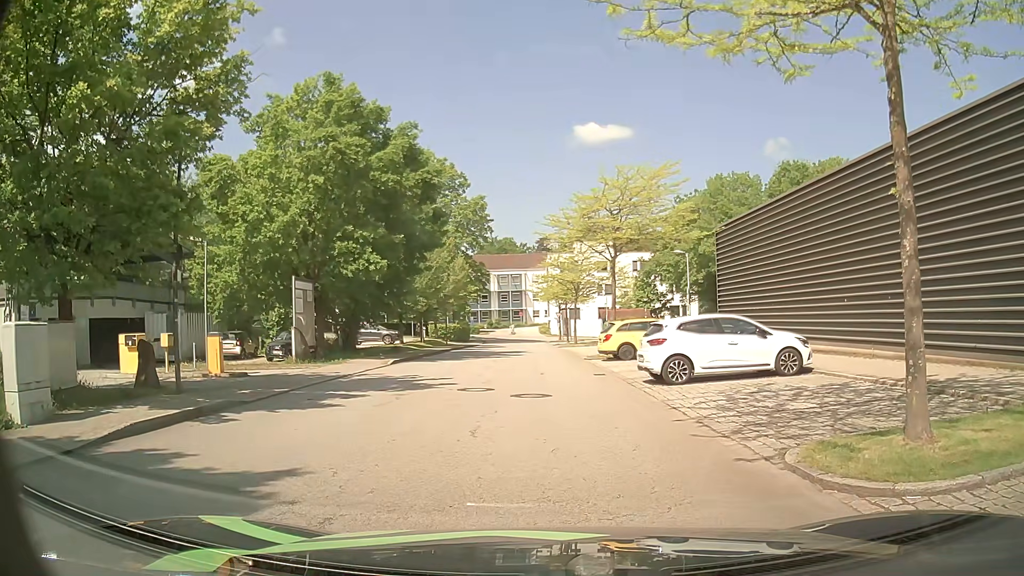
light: Day
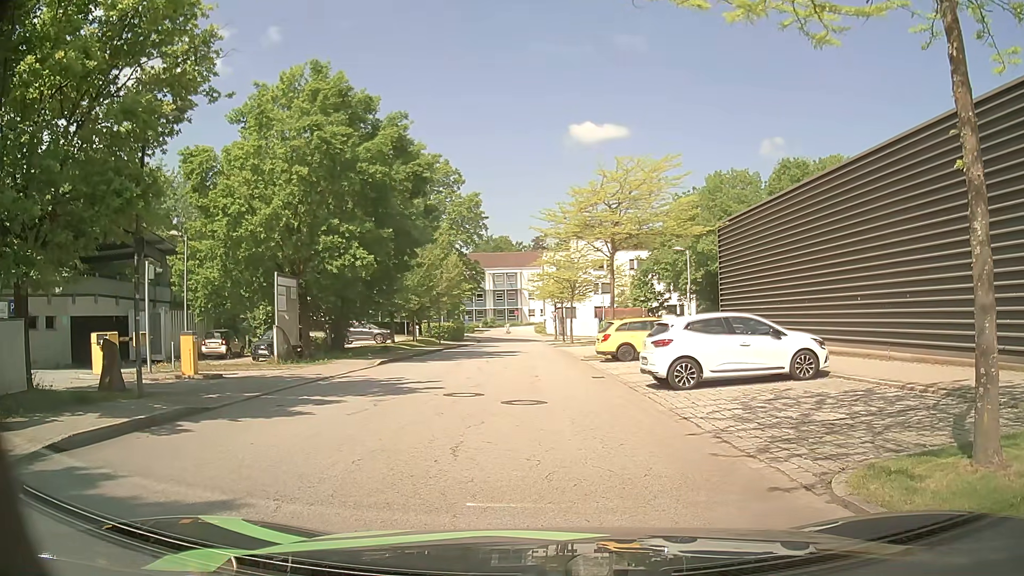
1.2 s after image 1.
(0.0, +1.2) m; 0°
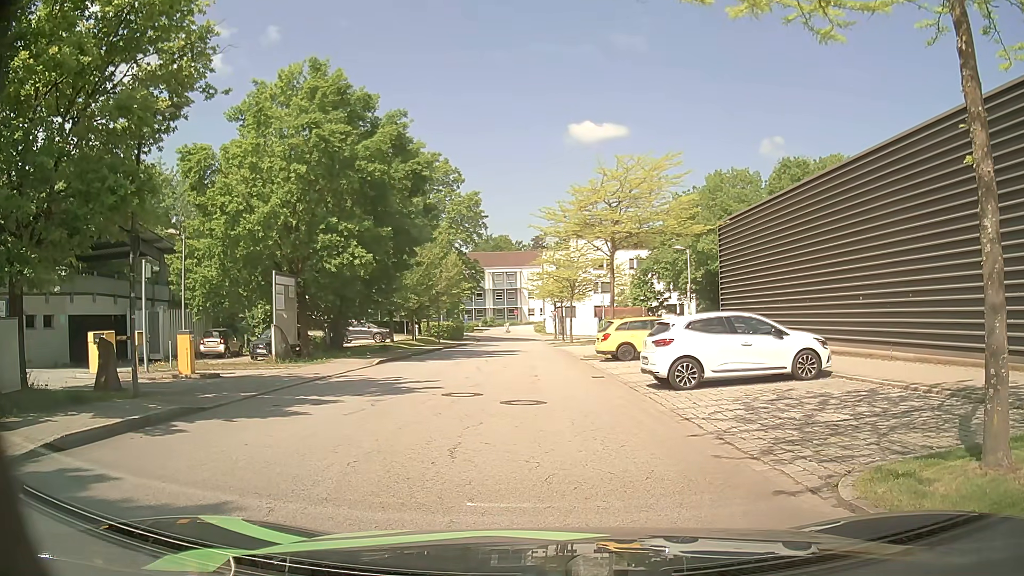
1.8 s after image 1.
(0.0, +0.2) m; 0°
